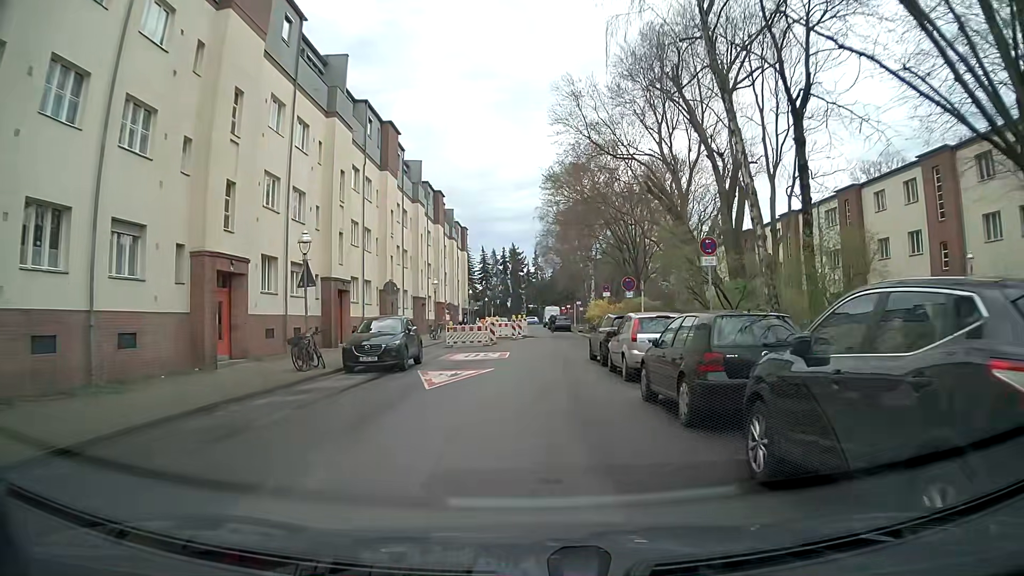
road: residential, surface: asphalt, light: Day
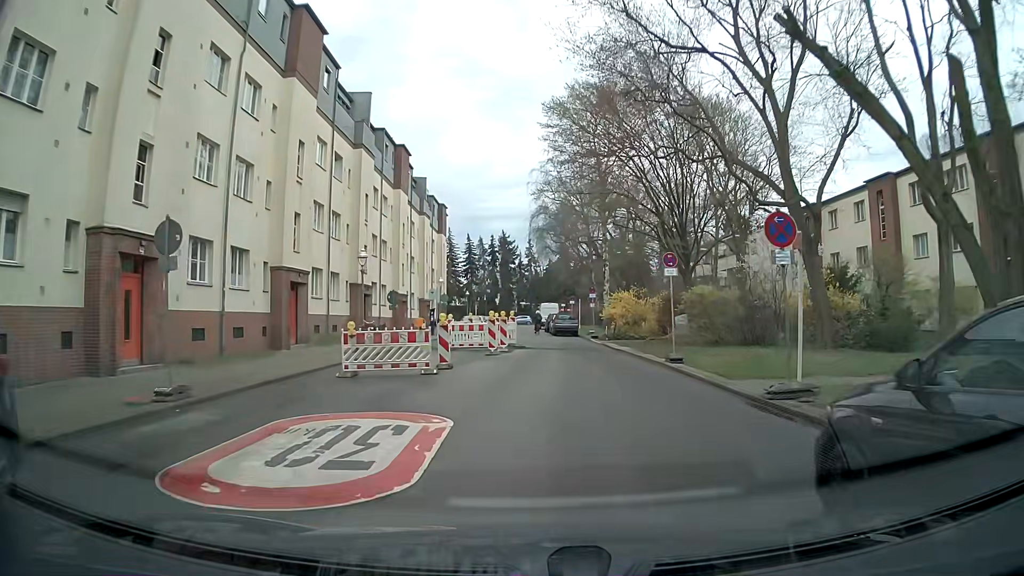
(-0.2, +17.9) m; 0°
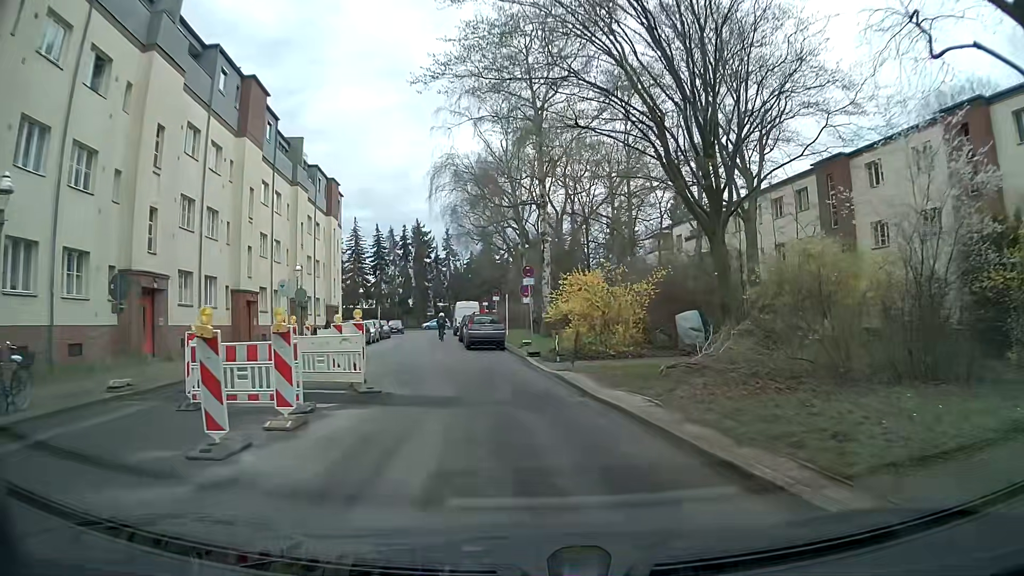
(+0.9, +16.8) m; +5°
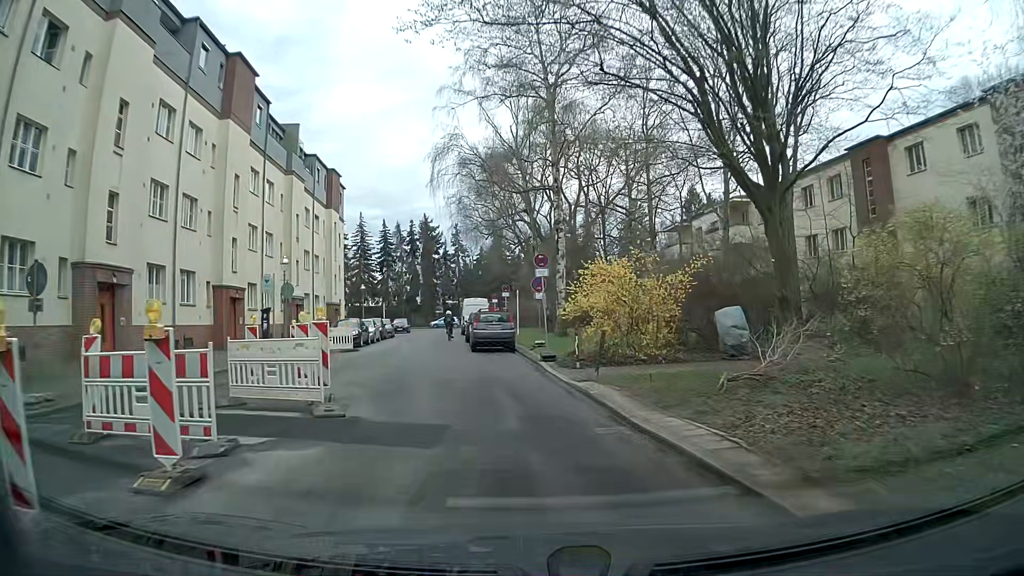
(0.0, +3.4) m; -2°
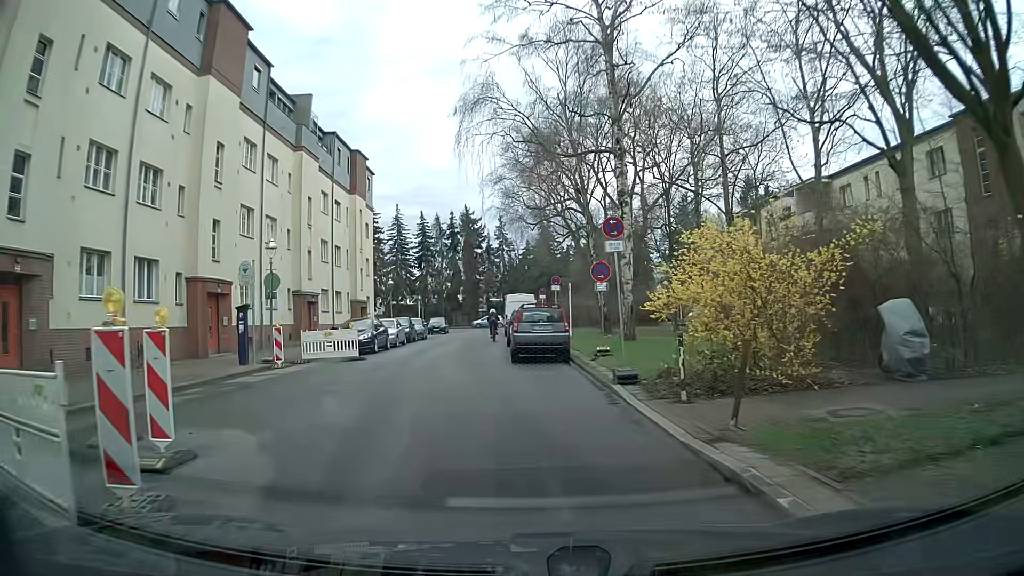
(-0.1, +6.8) m; -4°
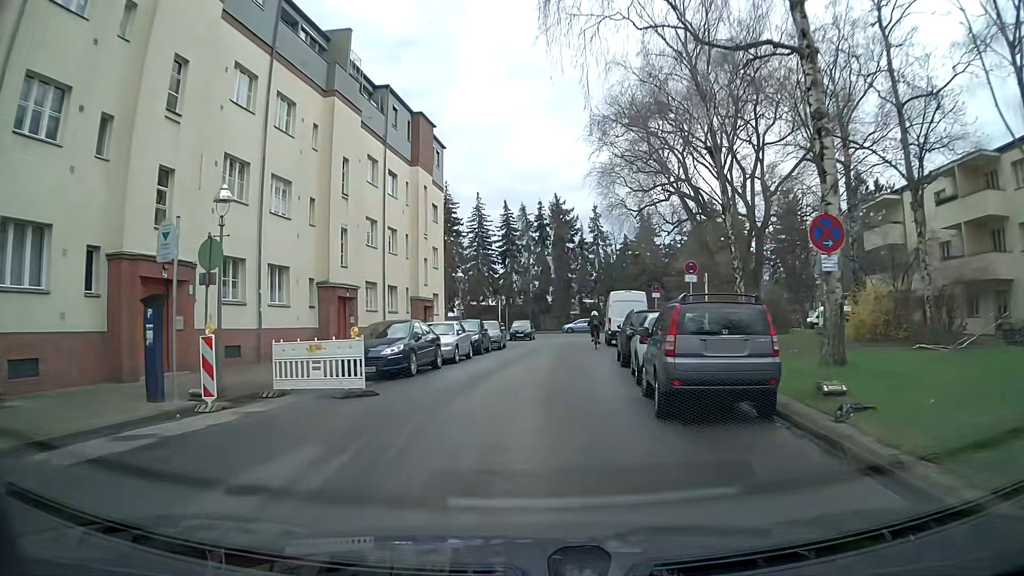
(-0.6, +10.2) m; -5°
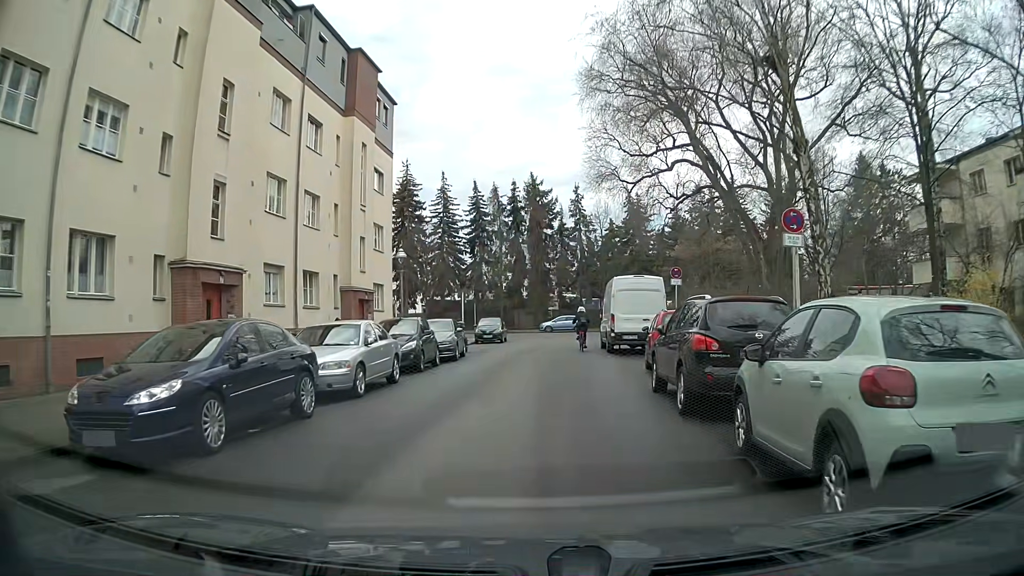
(-0.1, +10.0) m; +1°
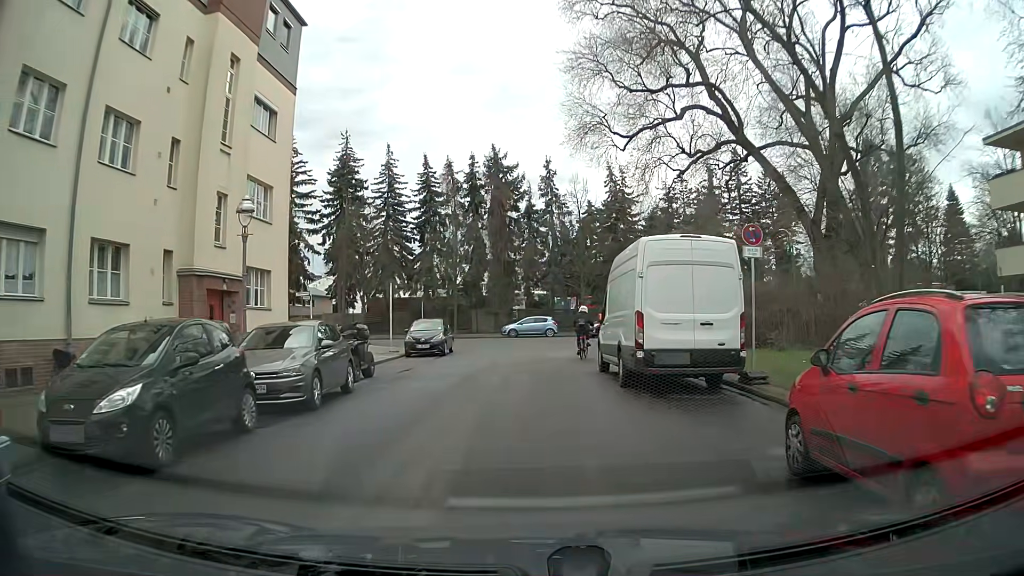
(+0.4, +11.9) m; +3°
